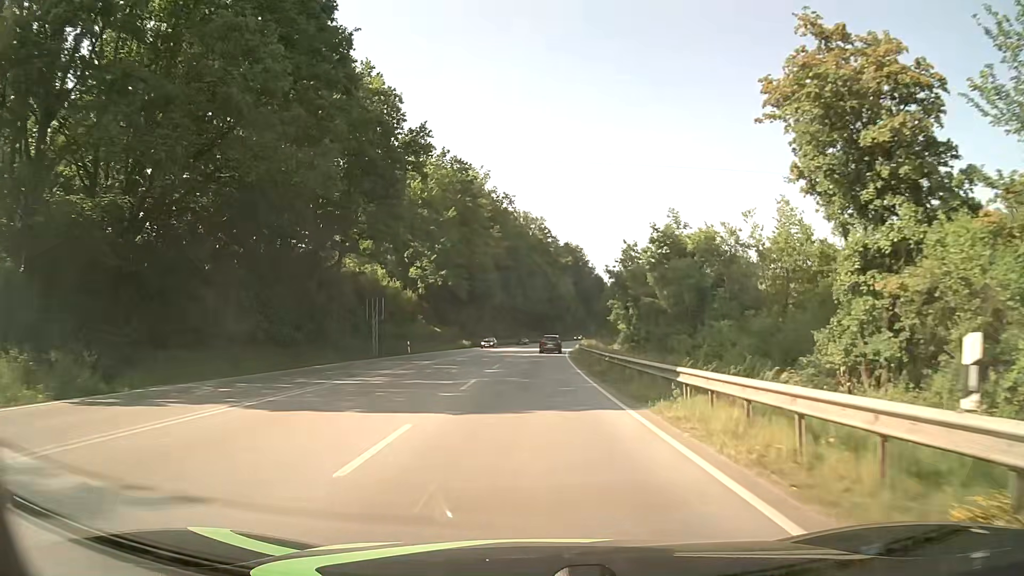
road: primary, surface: asphalt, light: Day
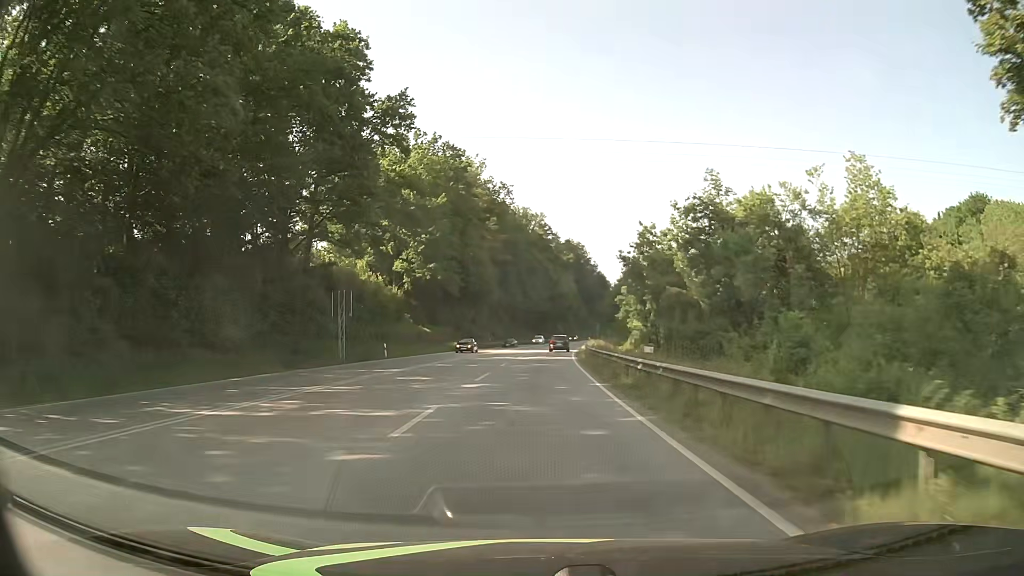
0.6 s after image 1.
(0.0, +9.0) m; 0°
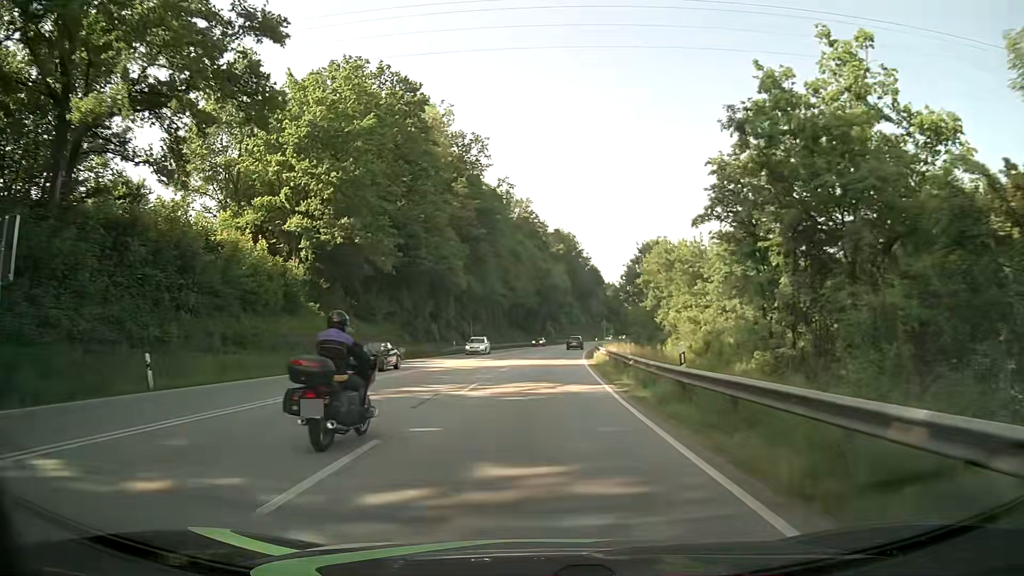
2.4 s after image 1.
(+0.3, +29.2) m; +1°
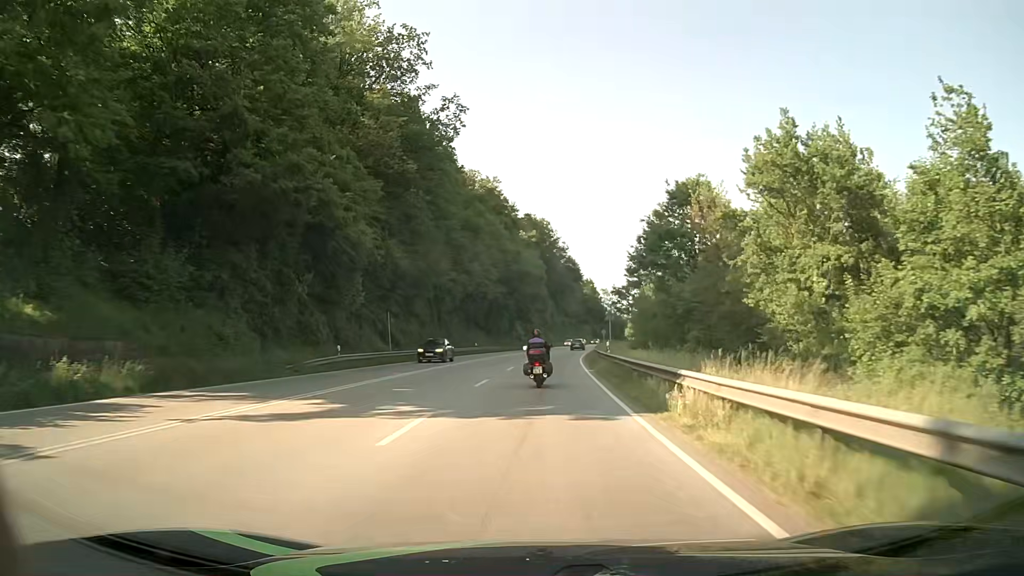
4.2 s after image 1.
(+0.7, +32.1) m; +3°
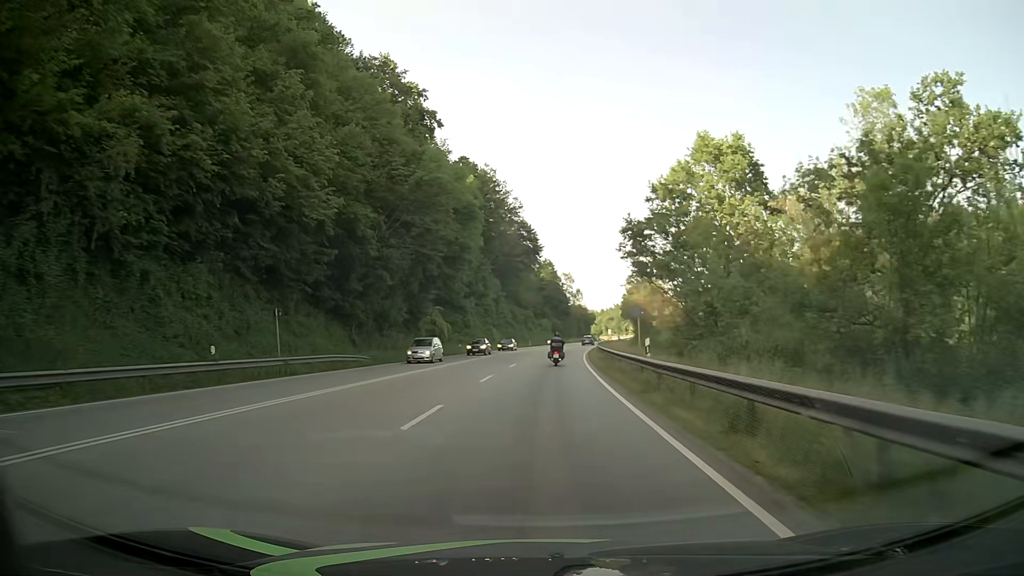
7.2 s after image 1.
(+2.1, +58.0) m; +4°
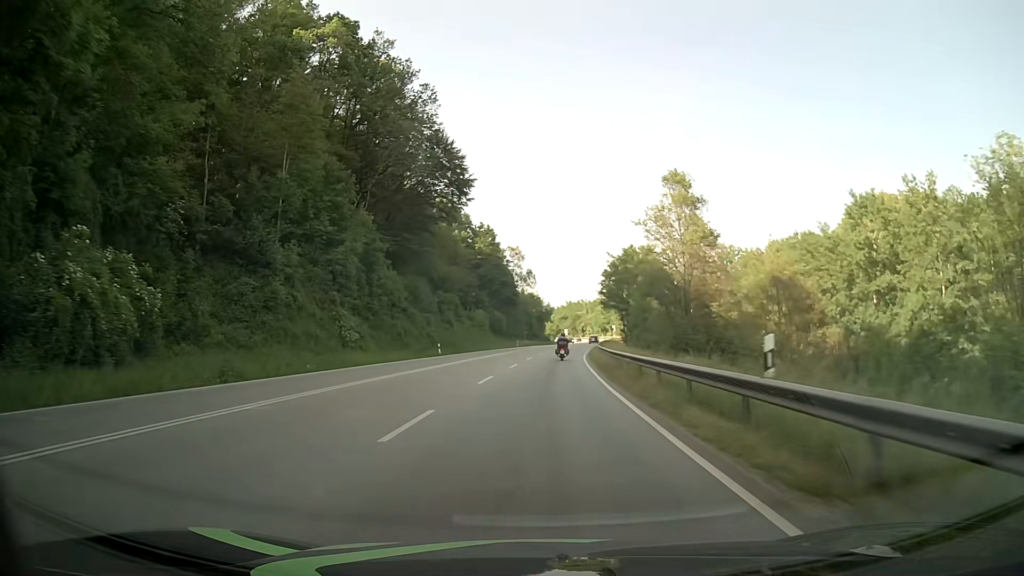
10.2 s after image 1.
(+2.6, +60.4) m; +5°
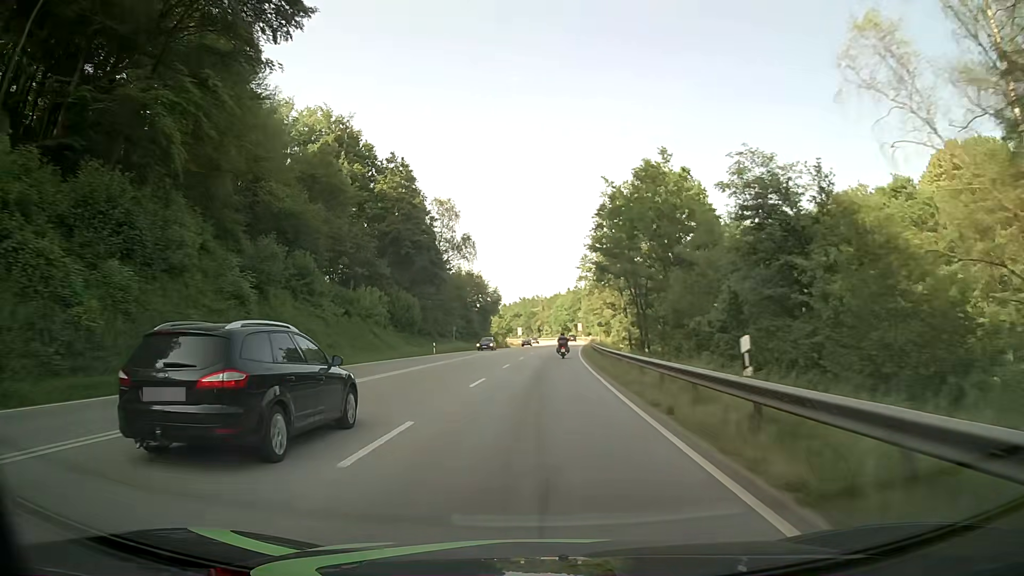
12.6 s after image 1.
(+1.7, +49.2) m; +4°
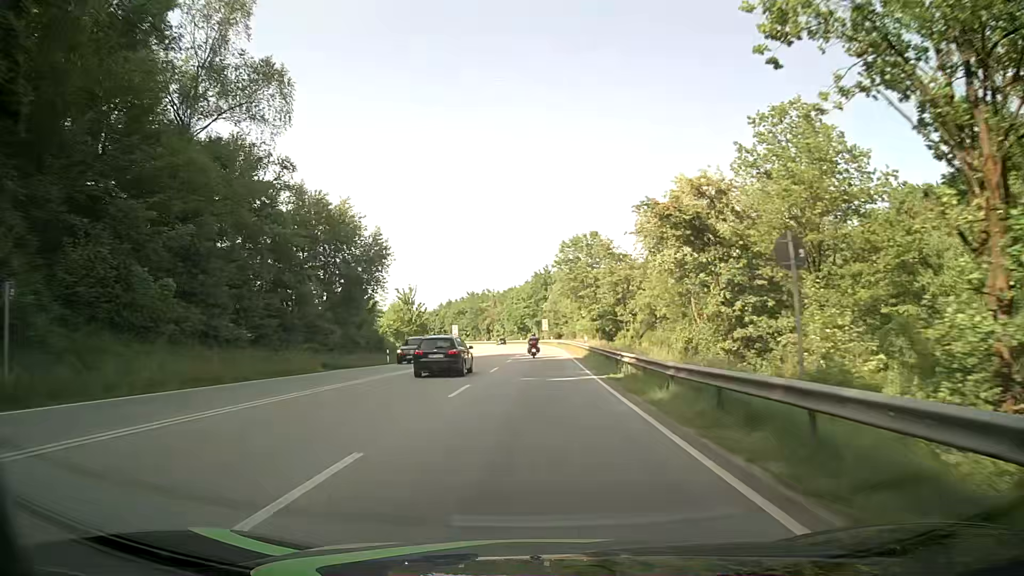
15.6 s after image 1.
(+2.2, +62.1) m; +4°
(0, +10) (0, +20) (0, +30) (+1, +40) (+1, +50) (+1, +60) (0, +70) (0, +80) (0, +90) (-1, +100) m
